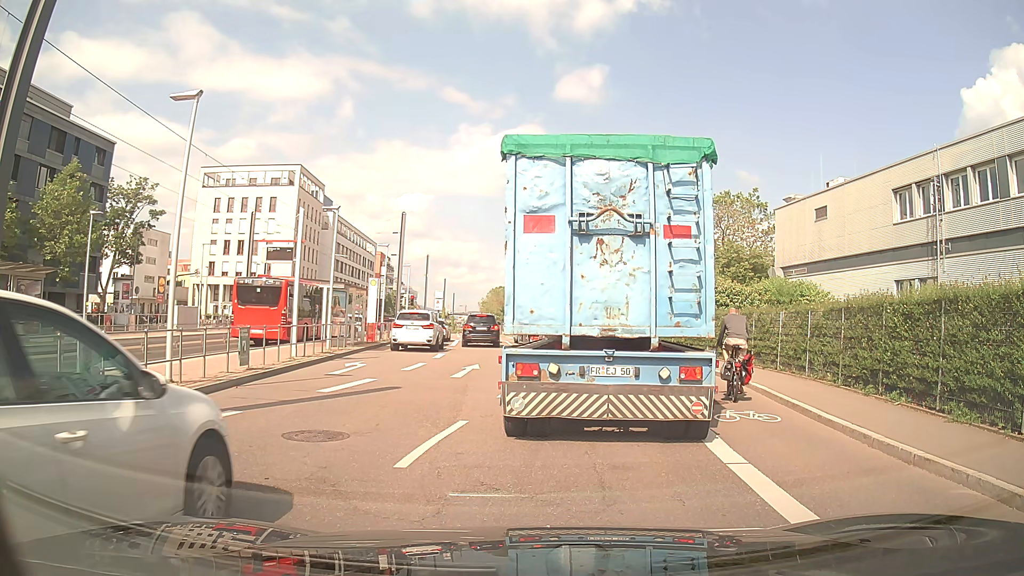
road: secondary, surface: asphalt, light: Day
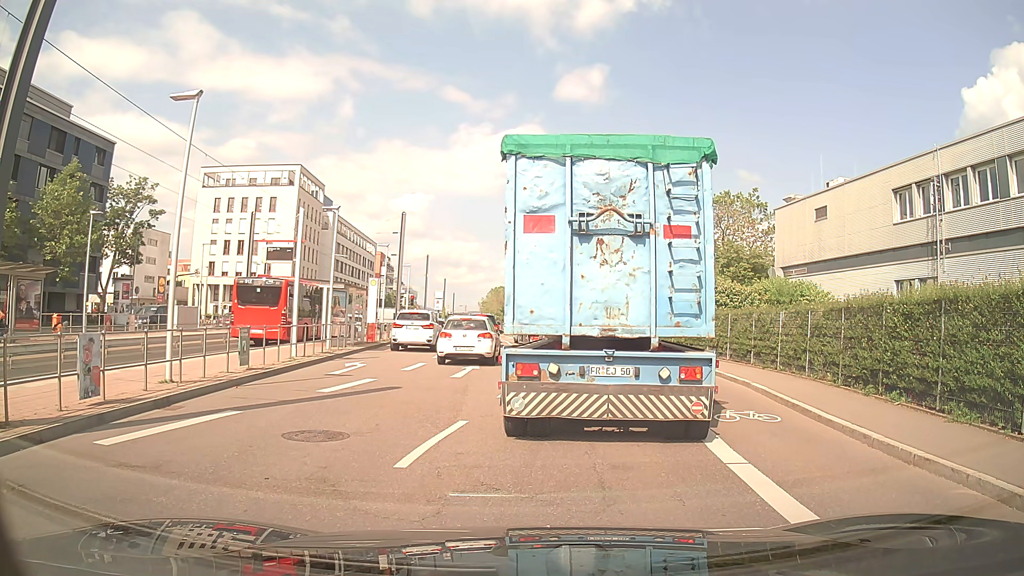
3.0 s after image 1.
(0.0, 0.0) m; 0°
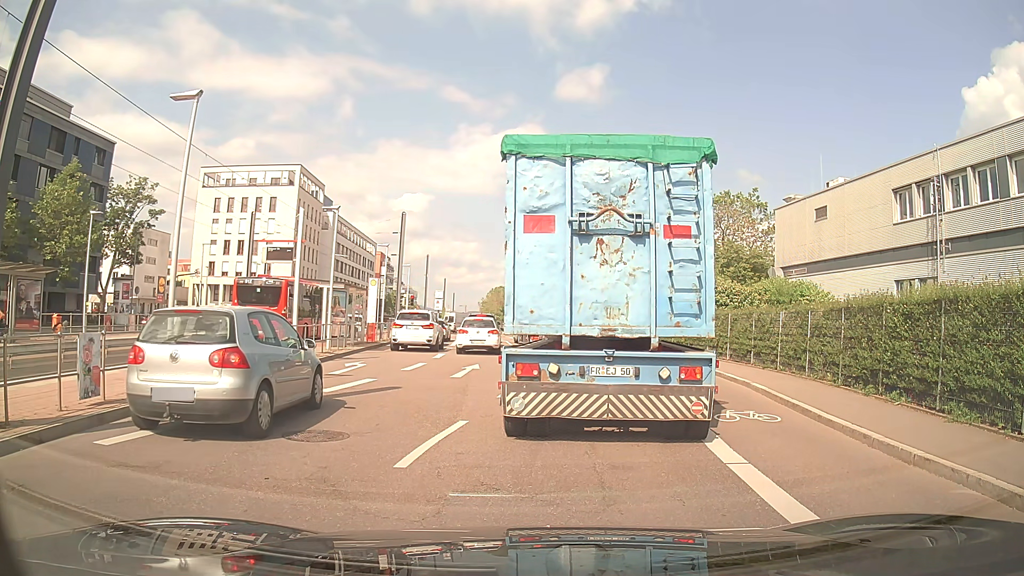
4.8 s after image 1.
(0.0, 0.0) m; 0°
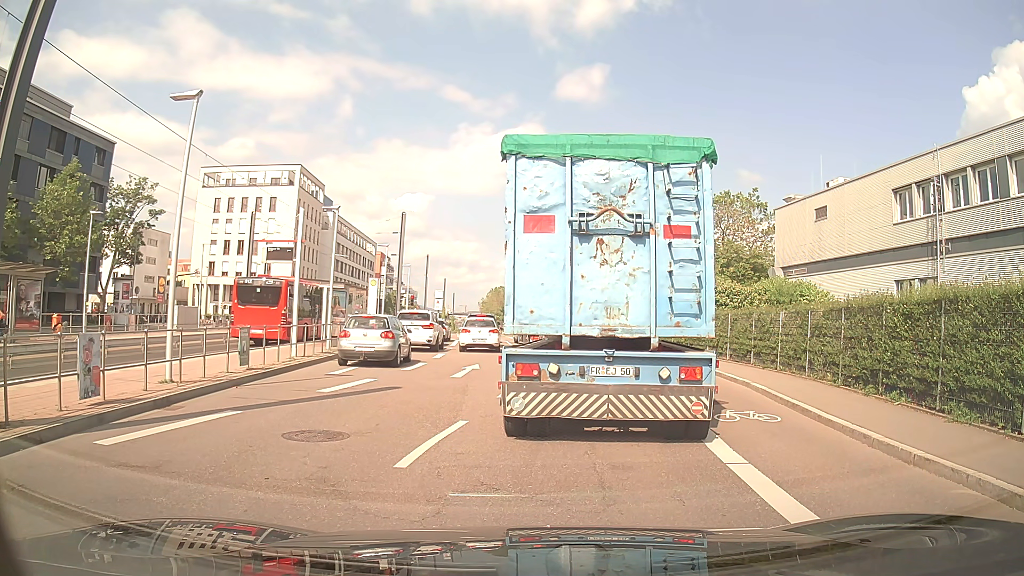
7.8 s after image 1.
(0.0, 0.0) m; 0°
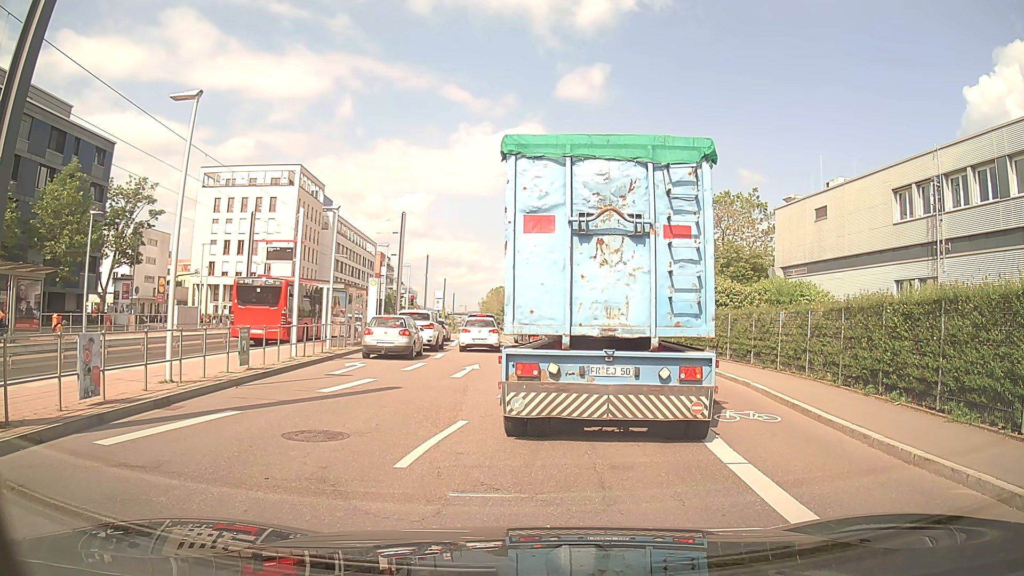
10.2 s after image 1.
(0.0, 0.0) m; 0°
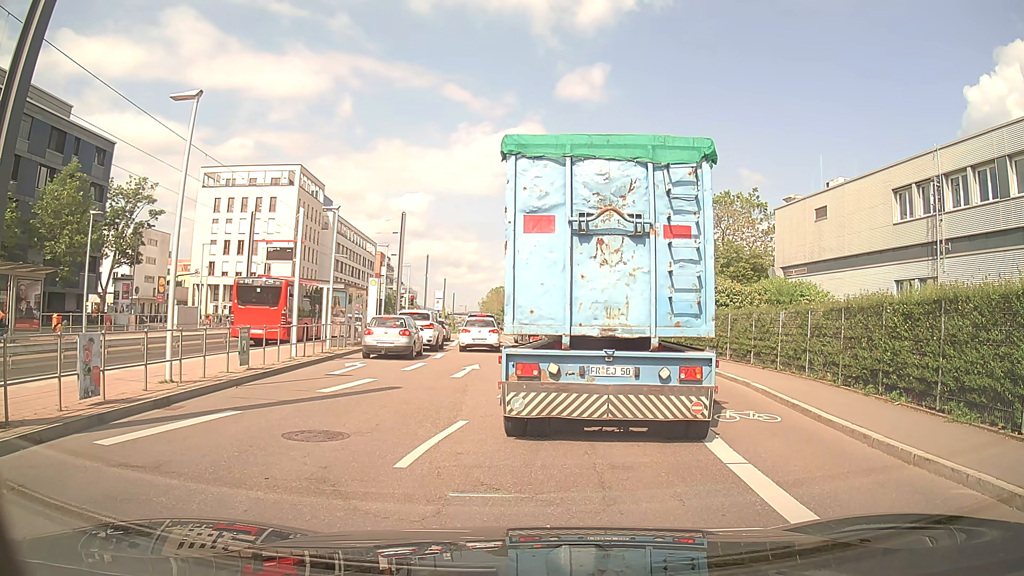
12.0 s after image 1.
(0.0, 0.0) m; 0°
